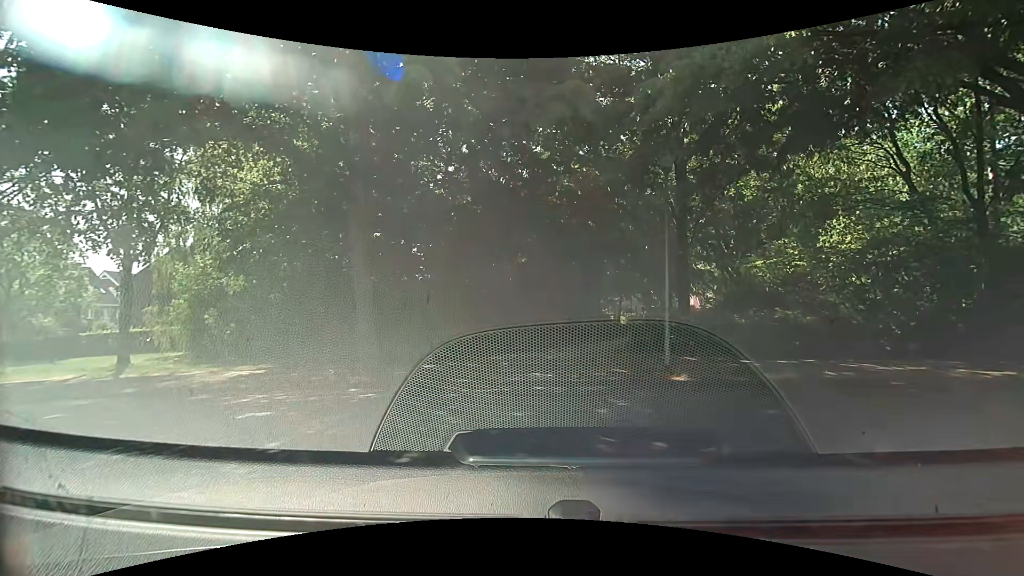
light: Day
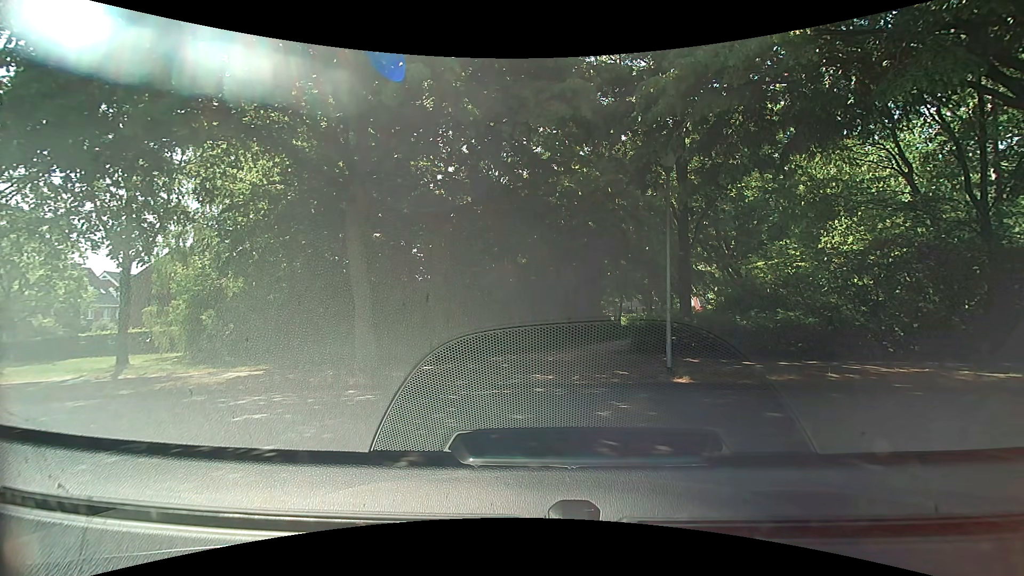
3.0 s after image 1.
(0.0, +0.2) m; 0°
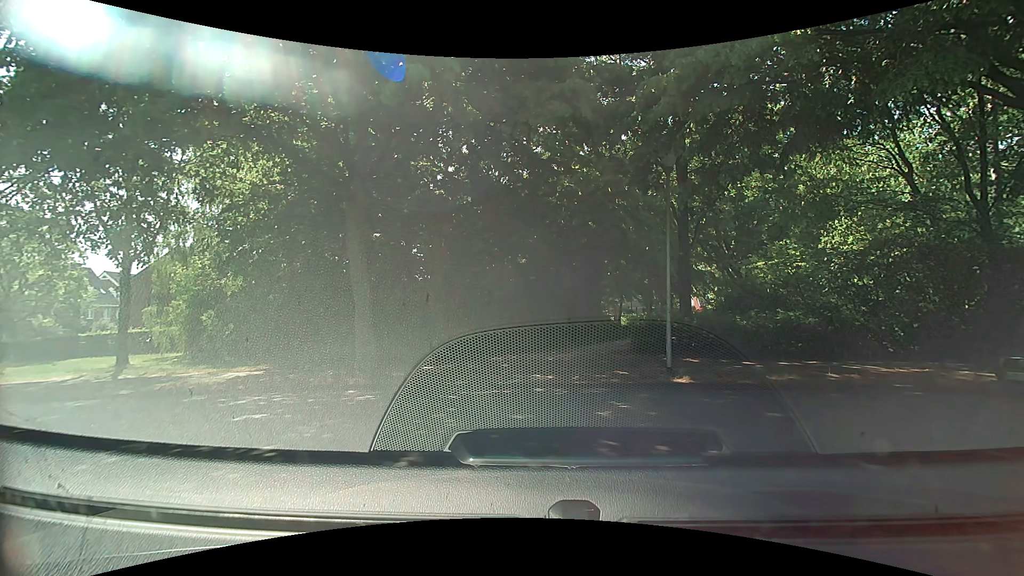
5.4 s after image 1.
(0.0, 0.0) m; 0°
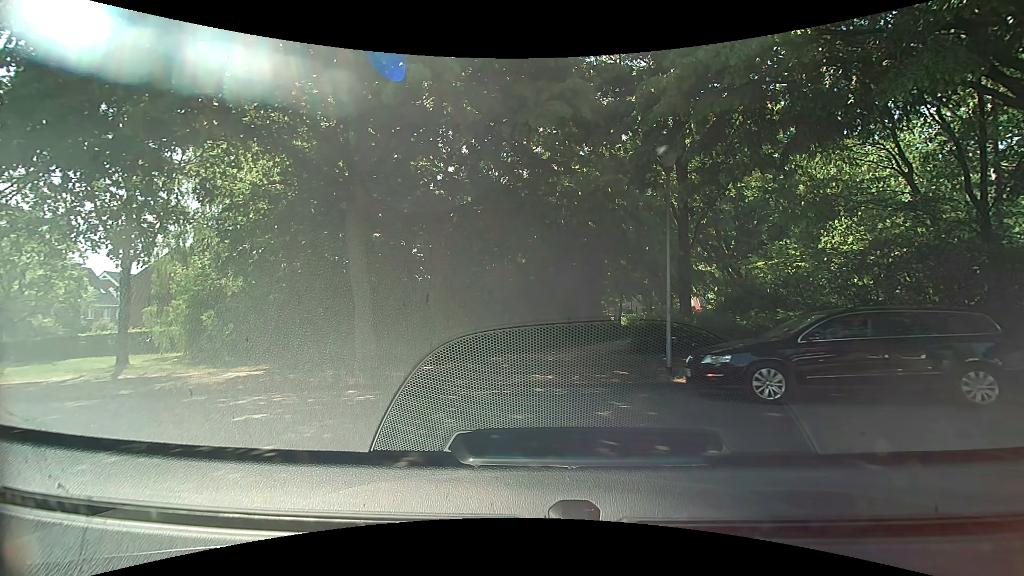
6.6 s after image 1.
(0.0, 0.0) m; 0°
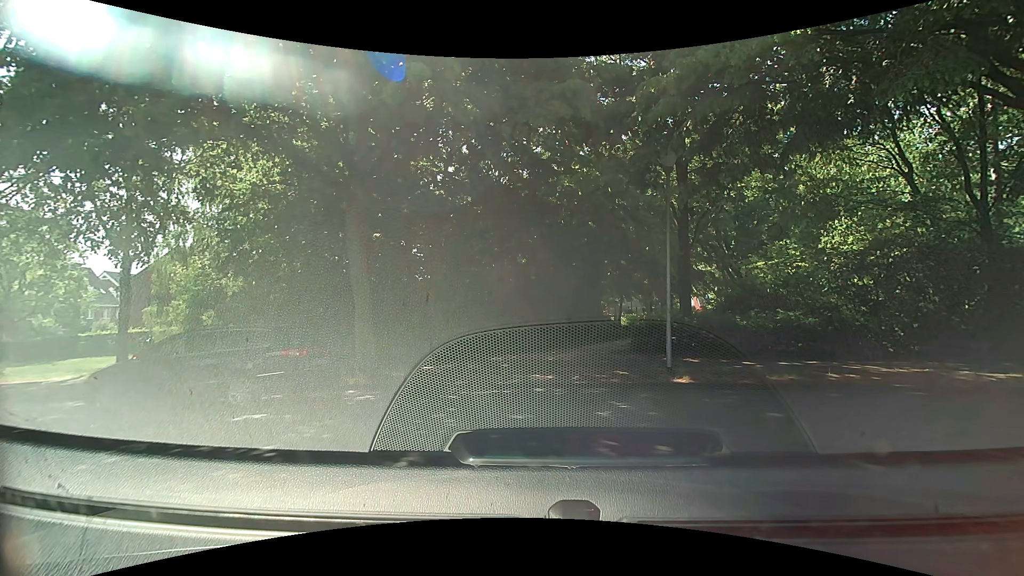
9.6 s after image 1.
(0.0, 0.0) m; 0°
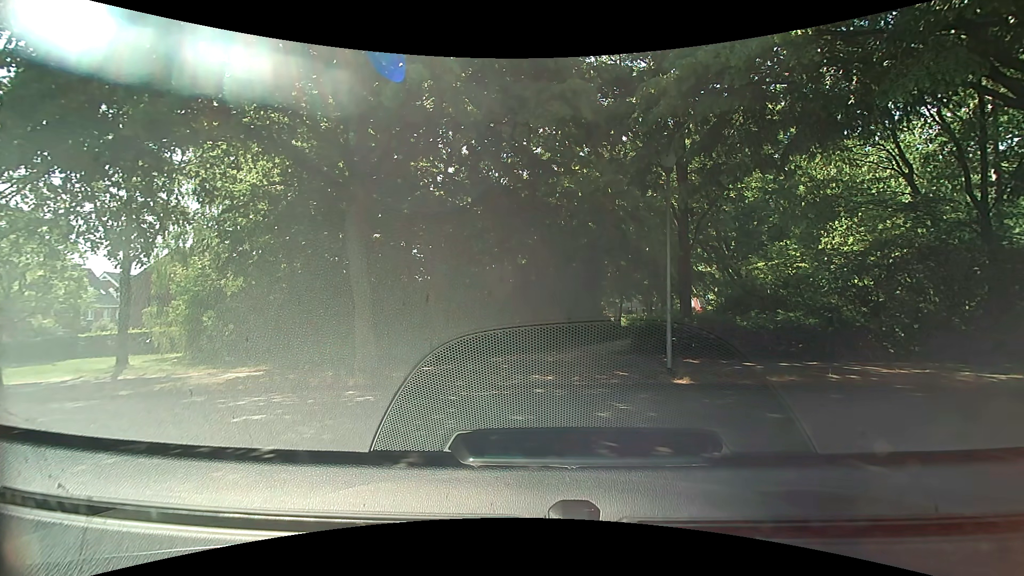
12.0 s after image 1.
(0.0, 0.0) m; 0°
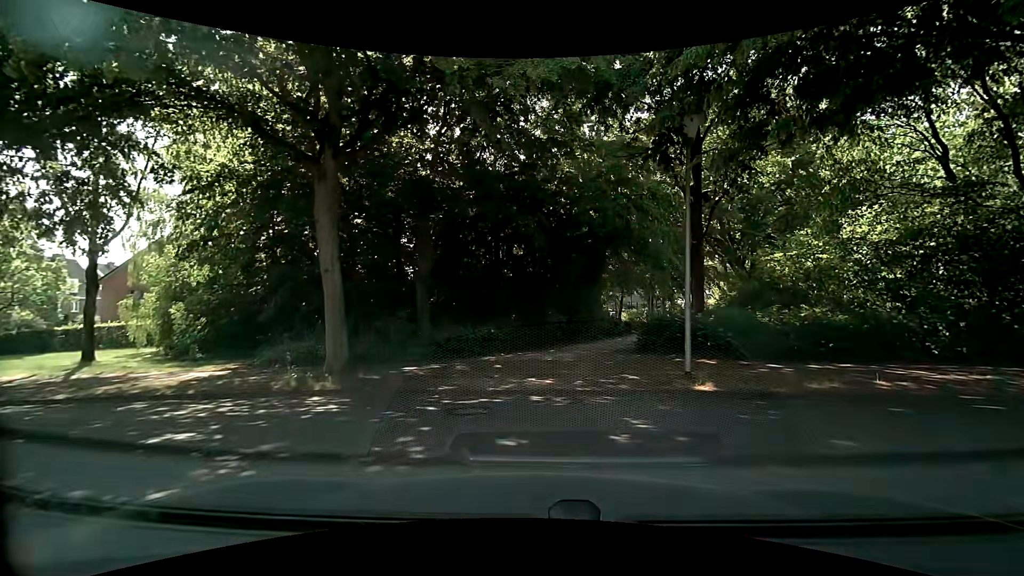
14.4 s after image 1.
(0.0, +1.6) m; 0°
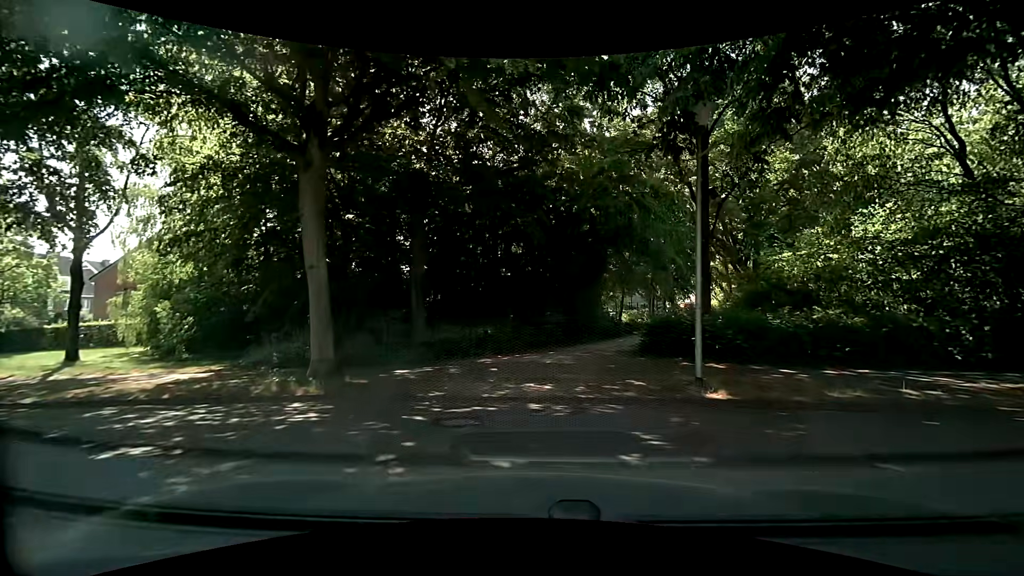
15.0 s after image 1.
(0.0, +0.7) m; 0°
